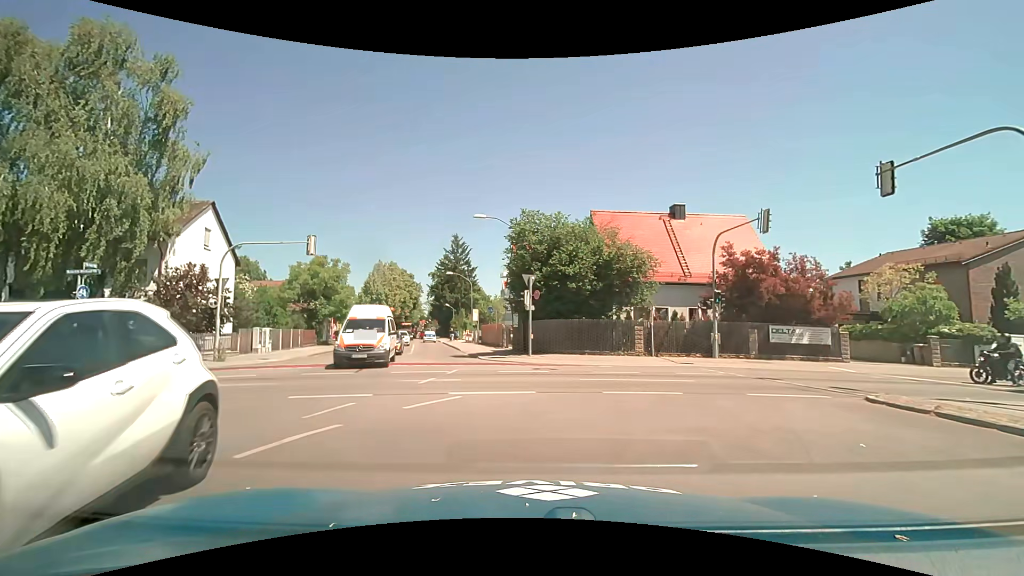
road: tertiary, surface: asphalt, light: Day
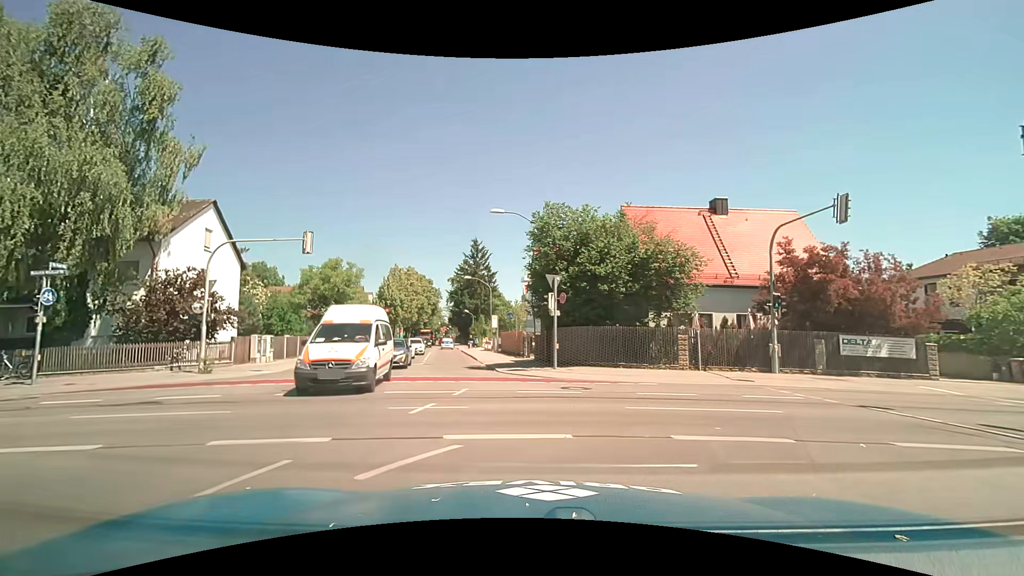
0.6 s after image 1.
(-0.1, +3.2) m; -2°
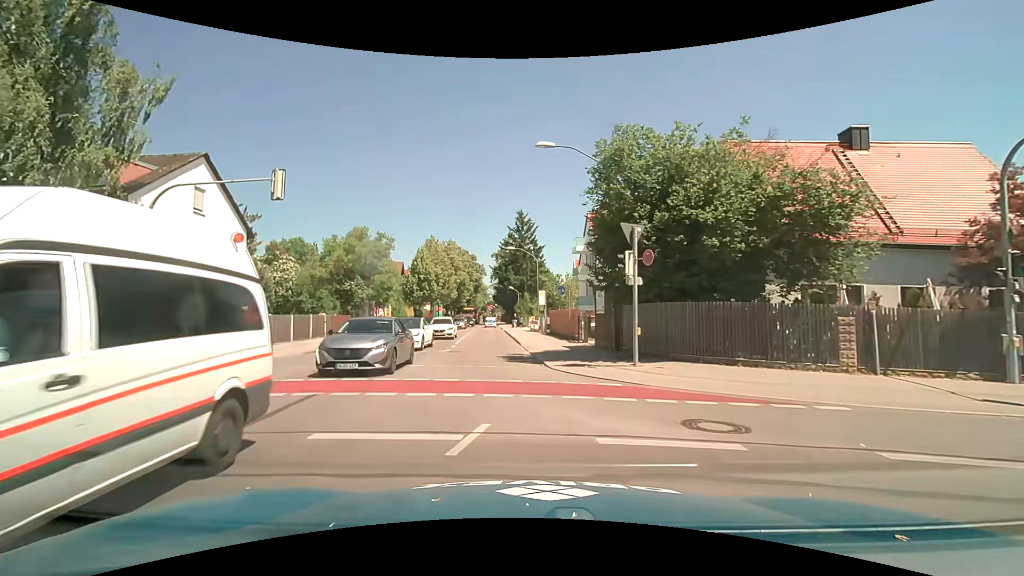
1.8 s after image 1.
(-0.4, +7.1) m; -5°
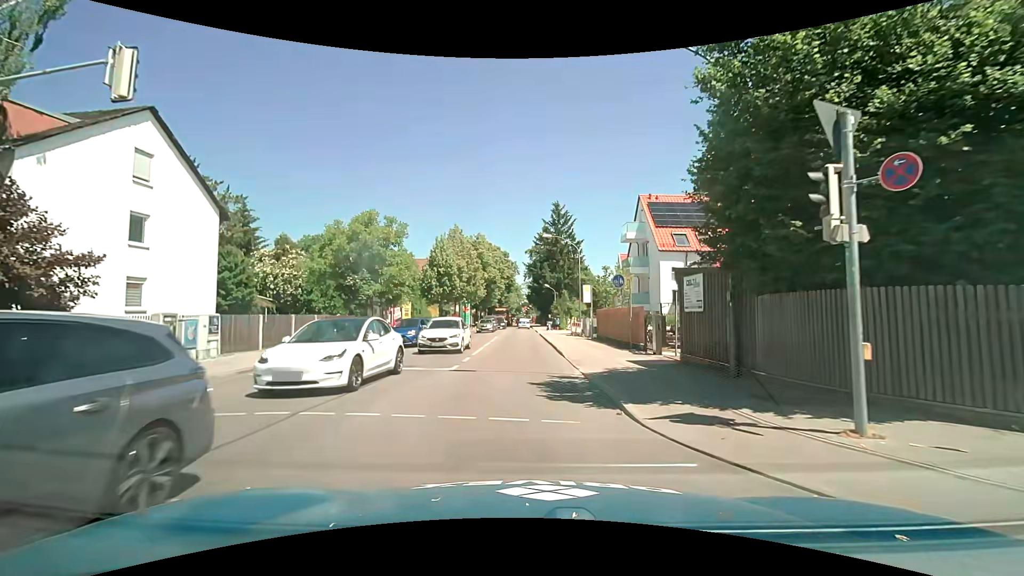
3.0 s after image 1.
(-0.4, +7.7) m; -4°
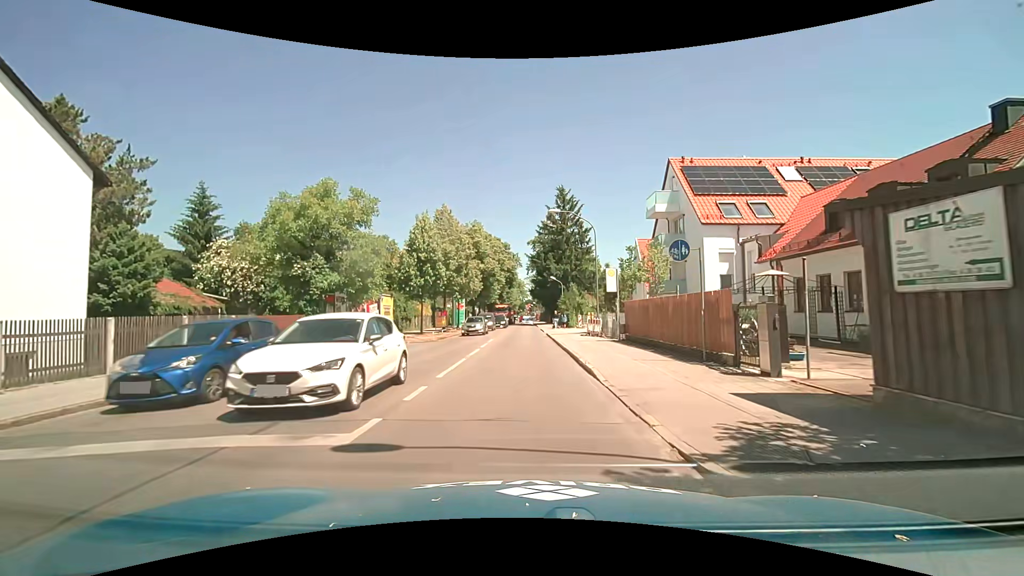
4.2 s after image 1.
(-0.1, +8.3) m; -1°
(0, +10) (0, +20) (0, +30) (0, +40) (0, +50) (0, +60) (0, +70) (0, +80) (0, +90) (0, +100) m
